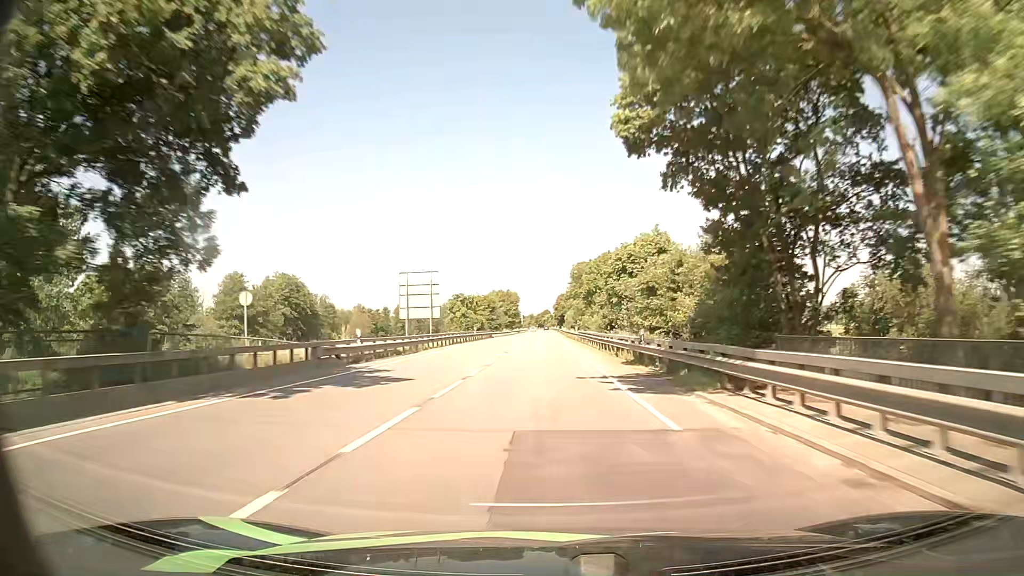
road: primary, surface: asphalt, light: Day
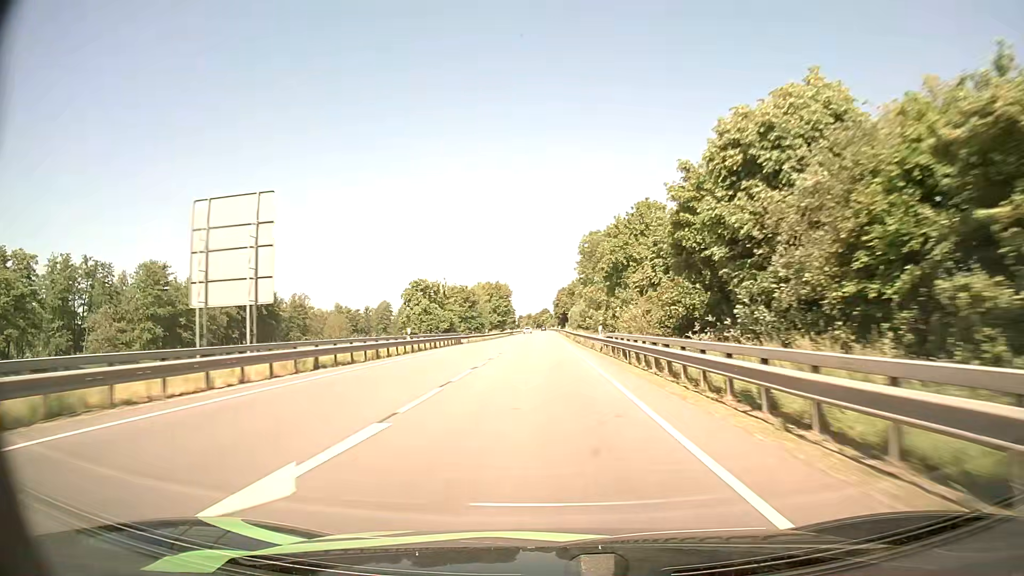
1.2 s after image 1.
(+0.1, +32.8) m; 0°
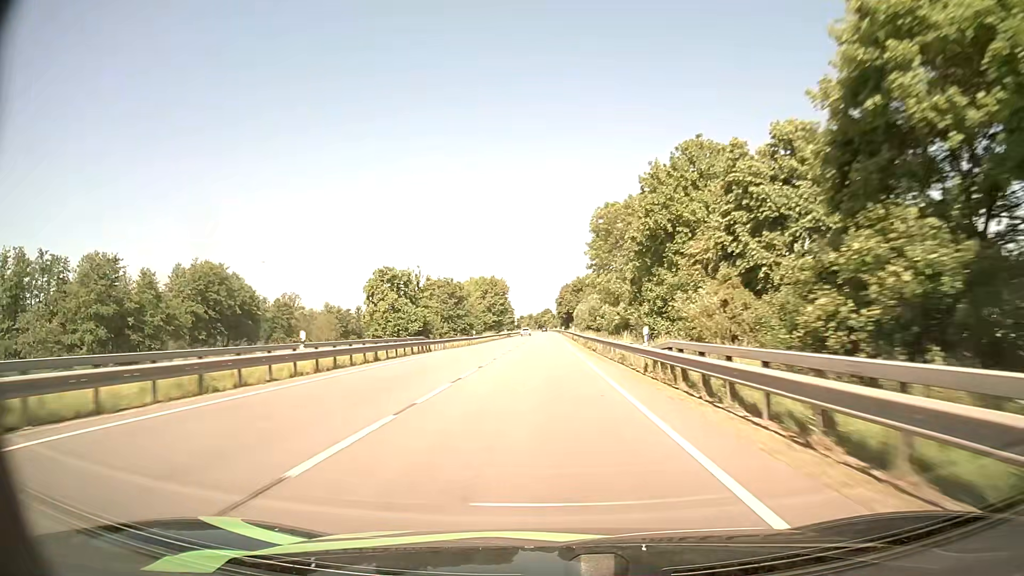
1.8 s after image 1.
(0.0, +16.6) m; 0°
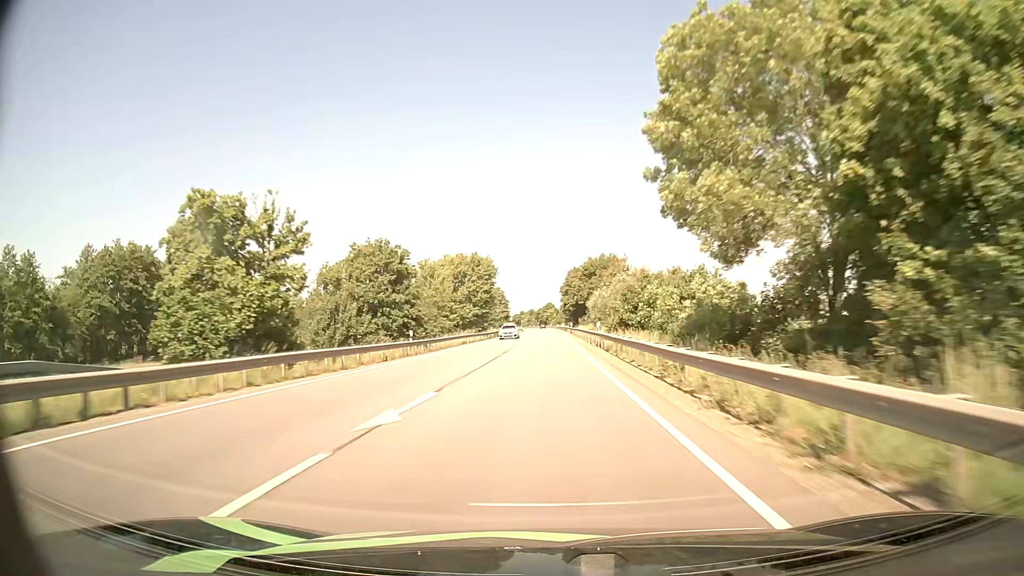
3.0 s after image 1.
(0.0, +33.3) m; 0°
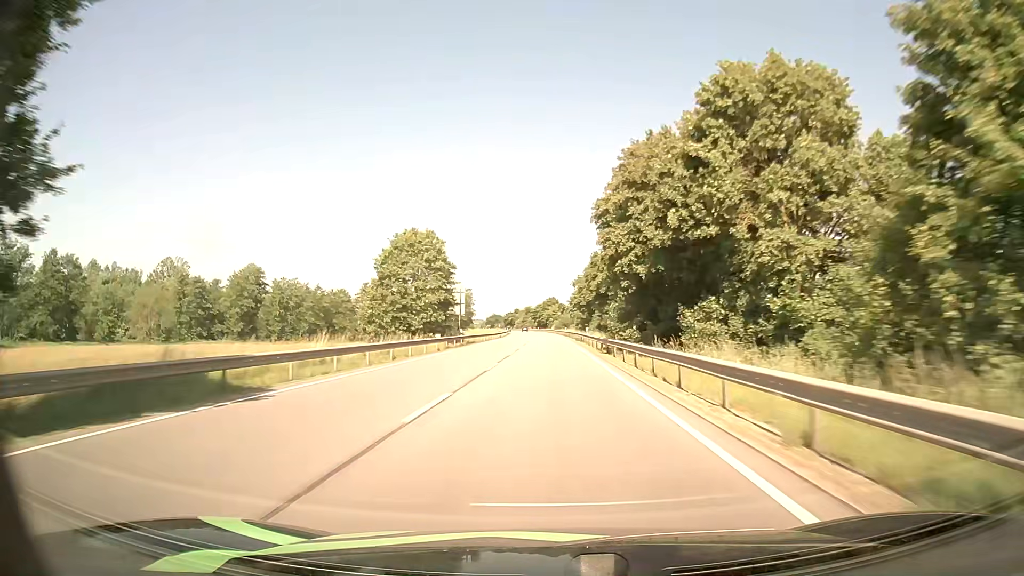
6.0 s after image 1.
(-0.2, +83.7) m; 0°
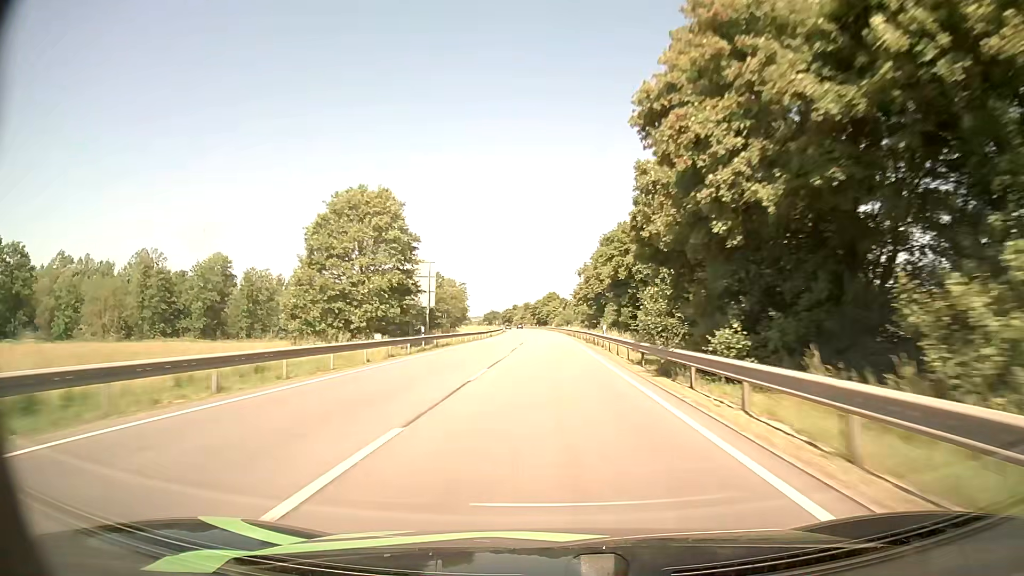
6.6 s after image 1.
(-0.1, +16.8) m; 0°
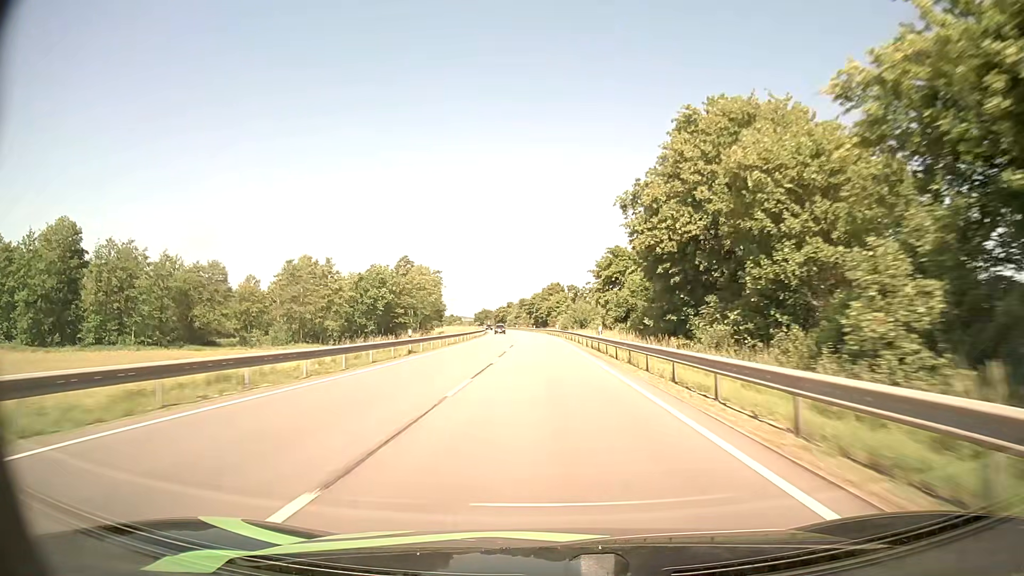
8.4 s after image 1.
(-0.1, +50.6) m; 0°
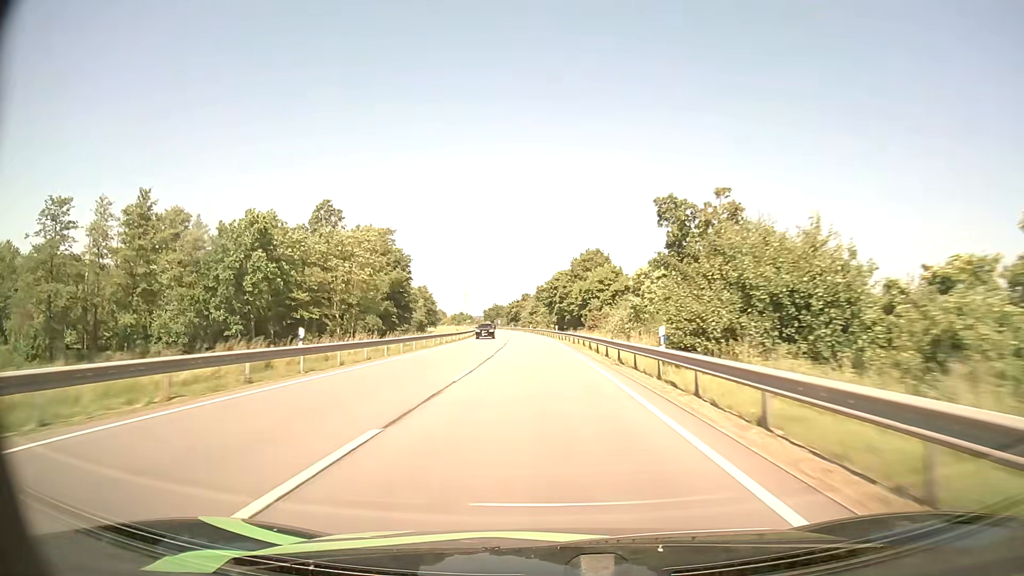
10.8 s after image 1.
(-0.9, +67.7) m; -2°
(0, +10) (0, +20) (0, +30) (-1, +40) (-1, +50) (-2, +60) (-2, +70) (-3, +80) (-3, +90) (-4, +100) m
